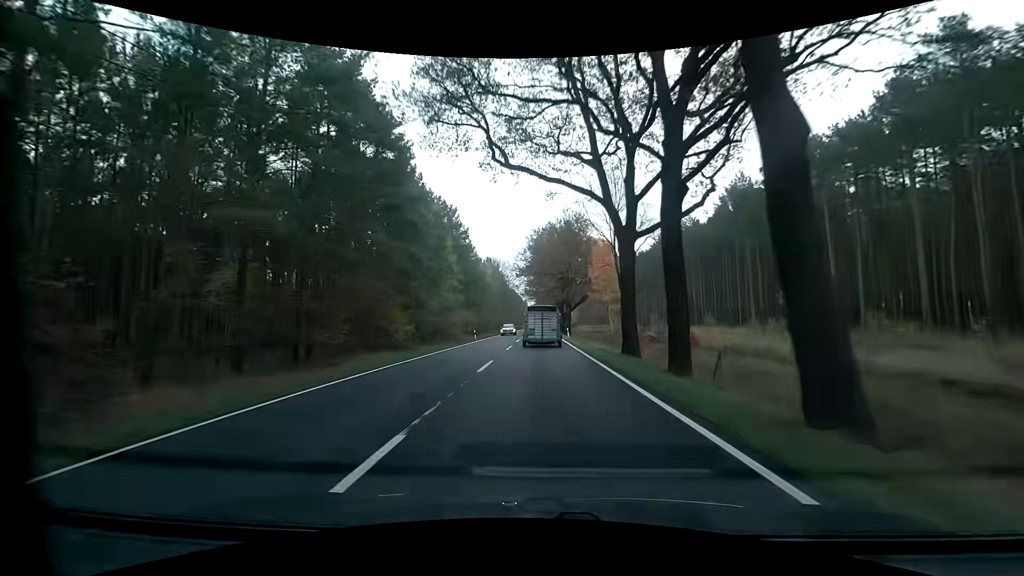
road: primary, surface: asphalt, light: Day
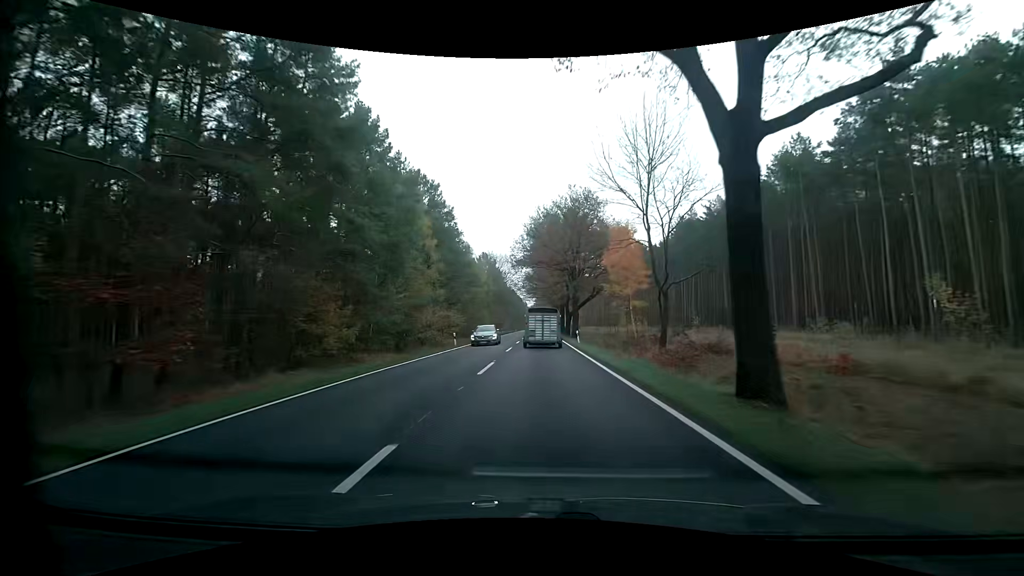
(0.0, +11.7) m; 0°
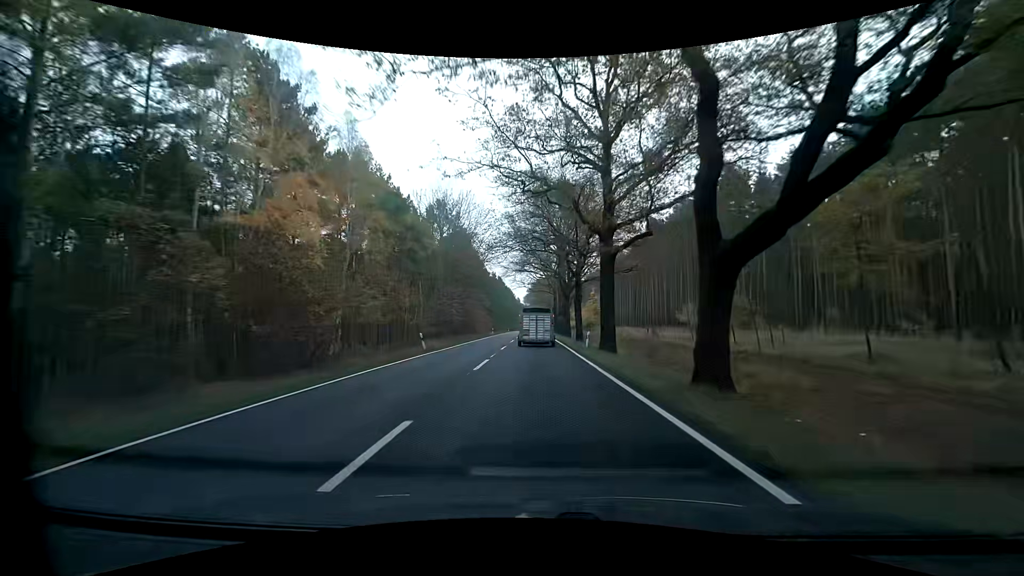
(+0.2, +59.2) m; 0°
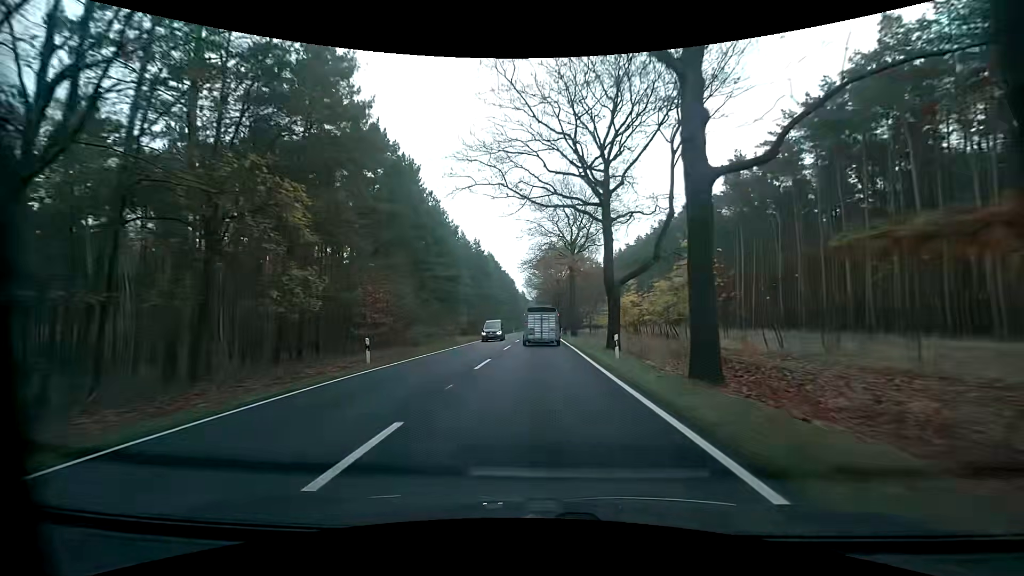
(-0.1, +60.5) m; -1°
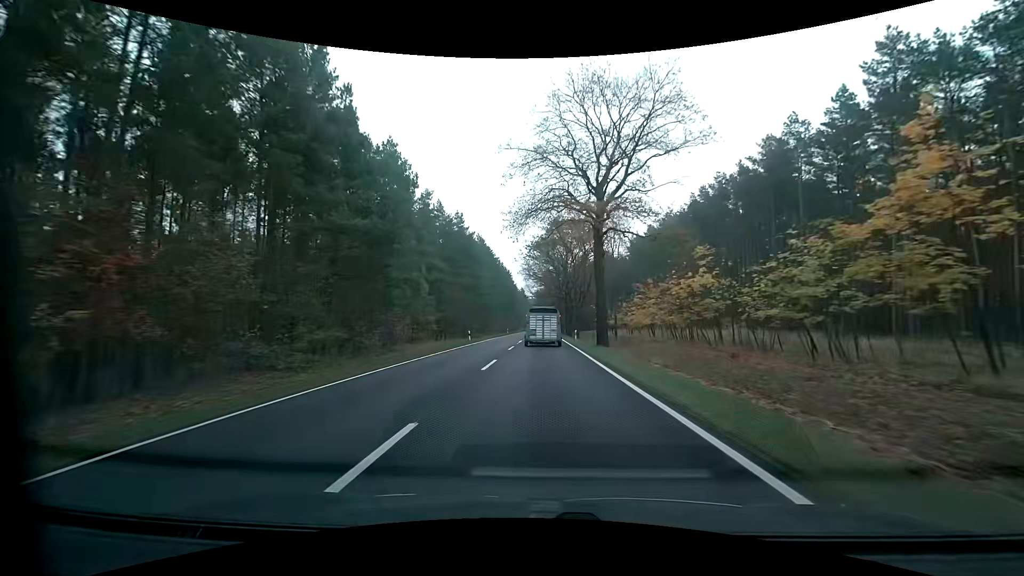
(0.0, +24.2) m; 0°
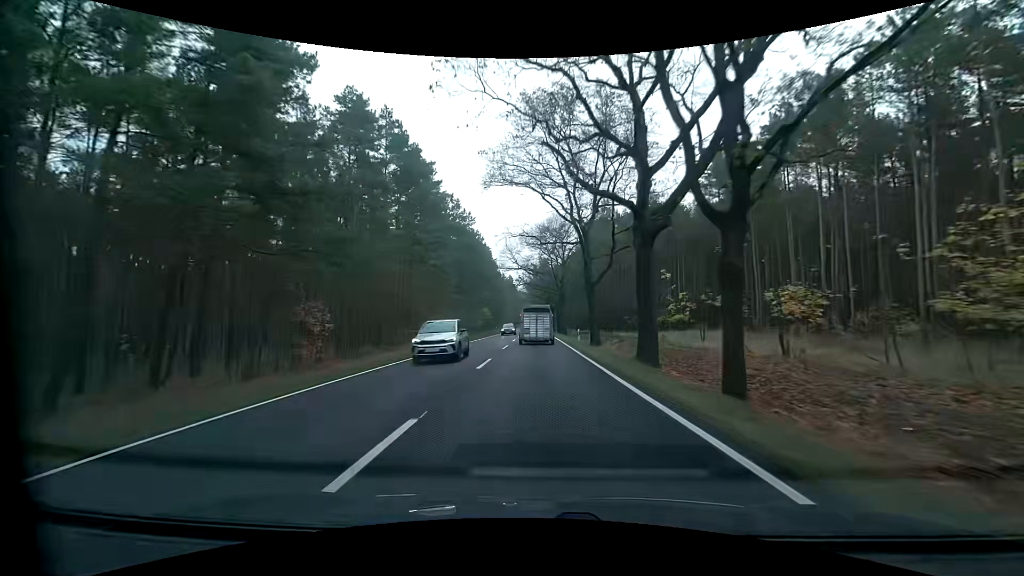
(+0.5, +60.0) m; +1°
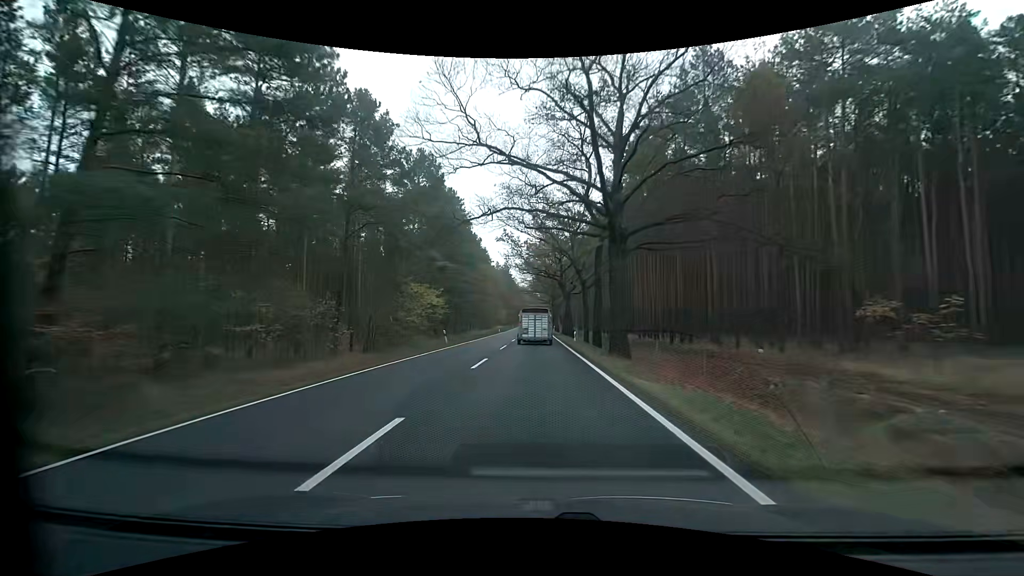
(-0.3, +48.1) m; -1°
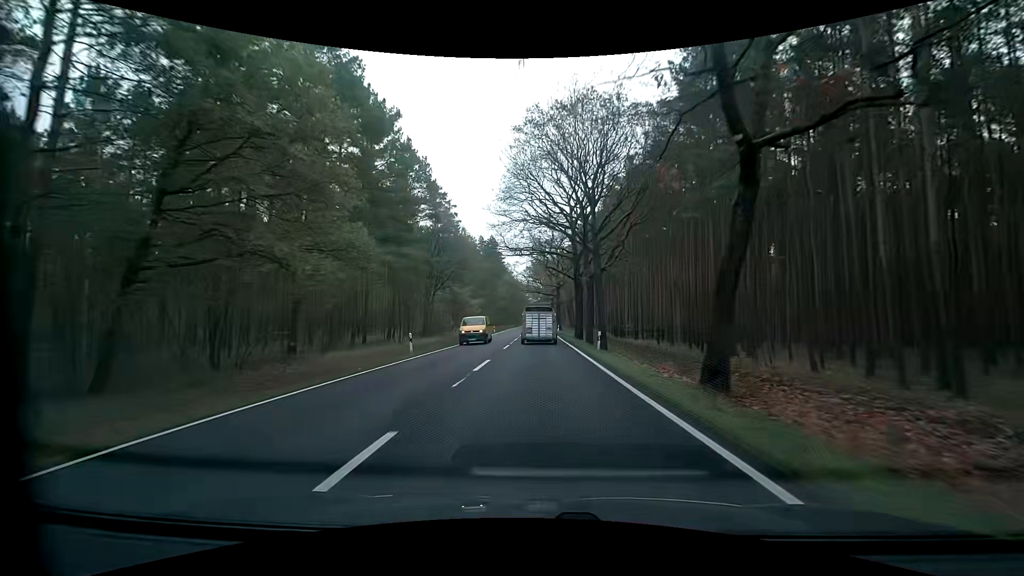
(-0.2, +61.2) m; 0°
(0, +10) (0, +20) (0, +30) (0, +40) (0, +50) (0, +60) (0, +70) (0, +80) (0, +90) (0, +100) m
